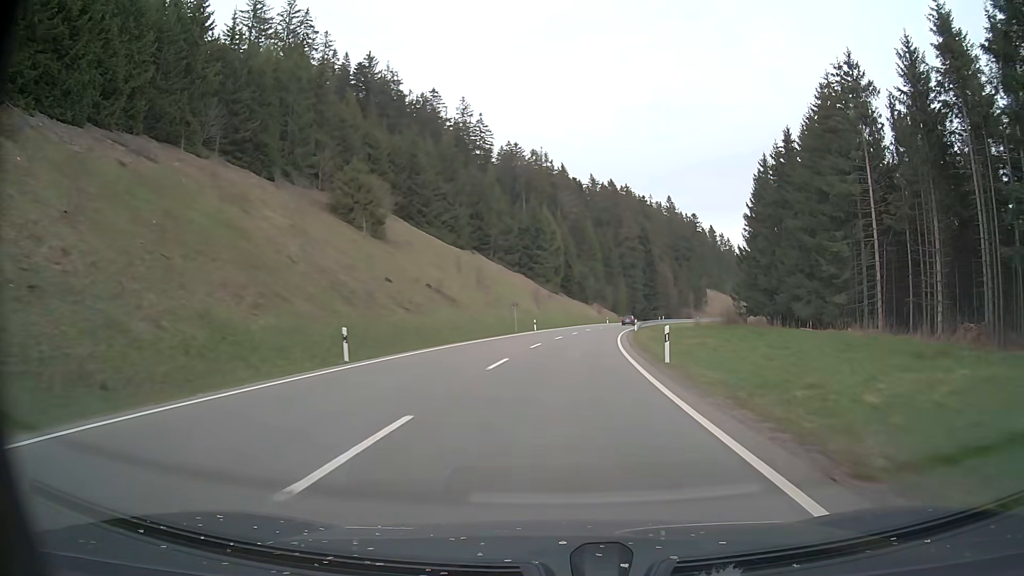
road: primary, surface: asphalt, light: Day
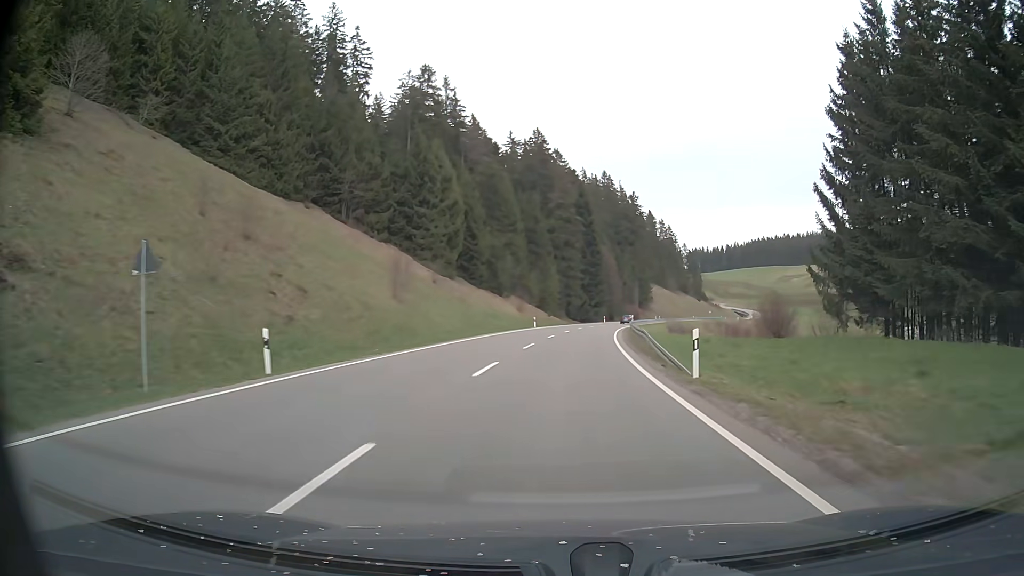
(+3.1, +50.0) m; +7°
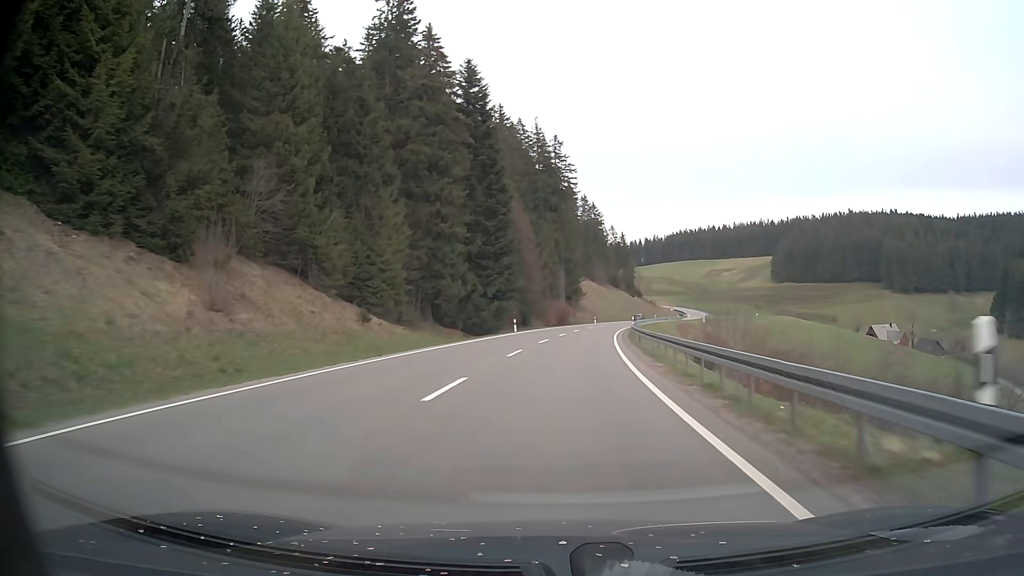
(+4.4, +63.9) m; +8°
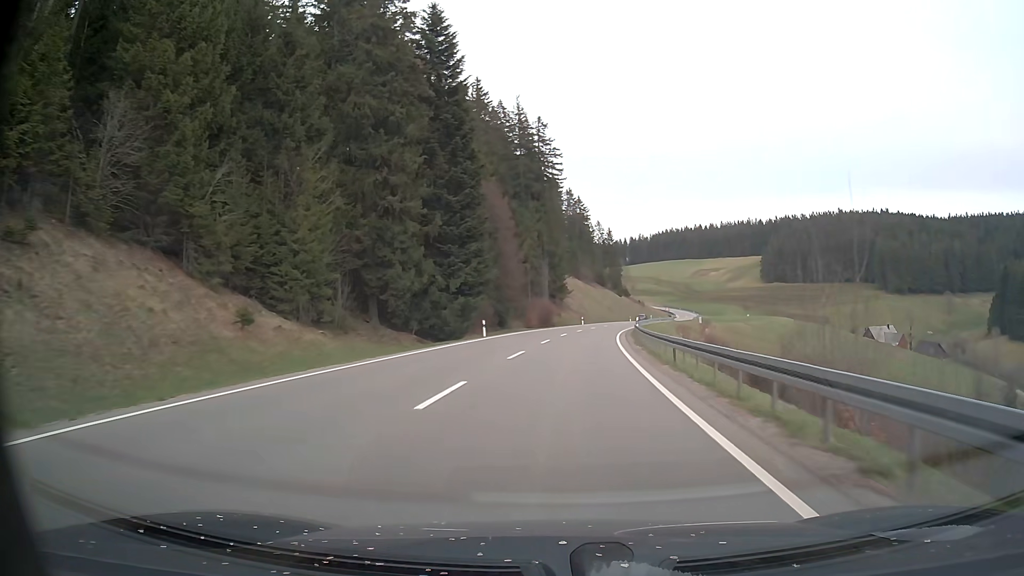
(+0.2, +13.0) m; +2°
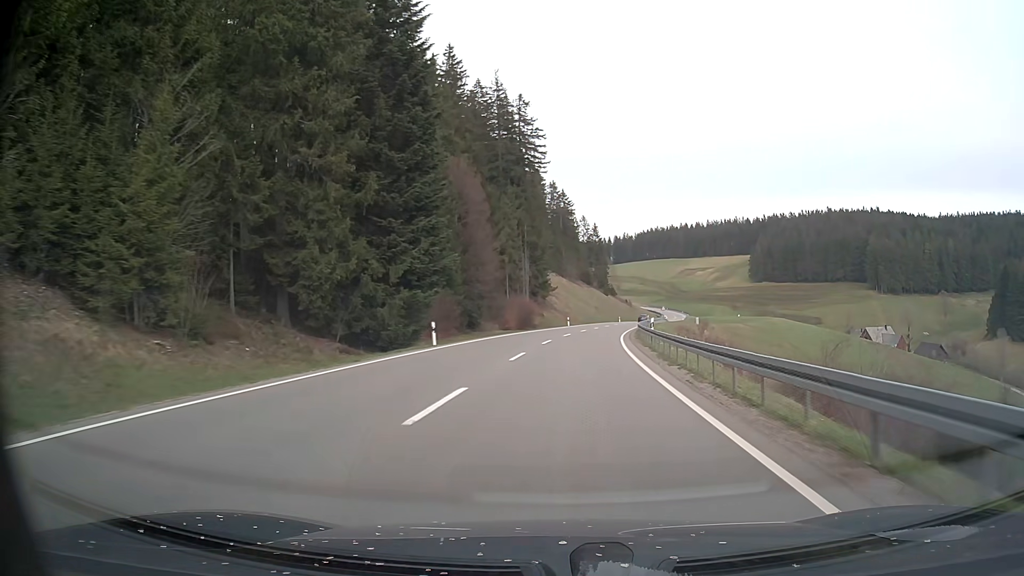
(+0.1, +13.1) m; +1°
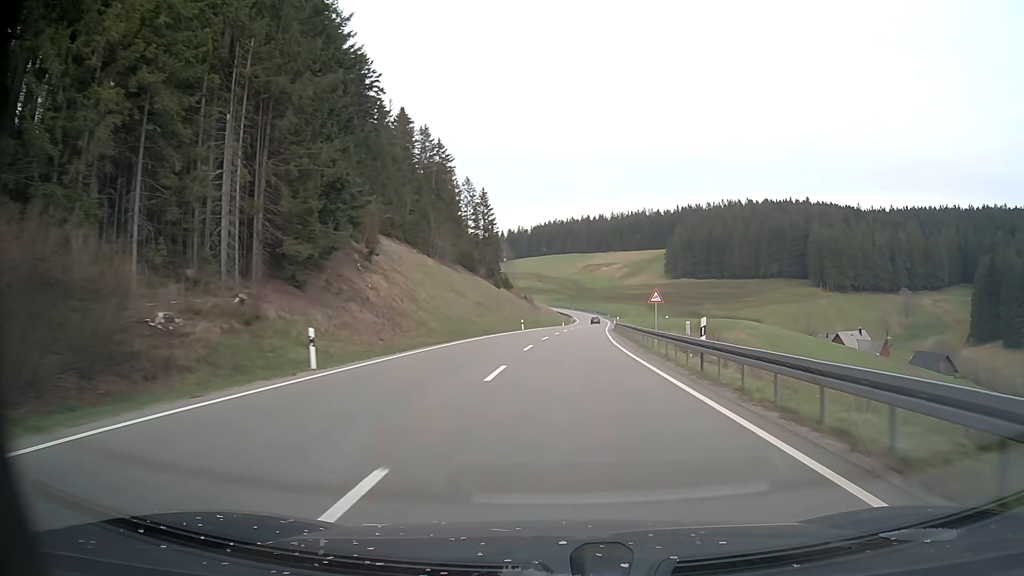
(+5.2, +66.3) m; +9°
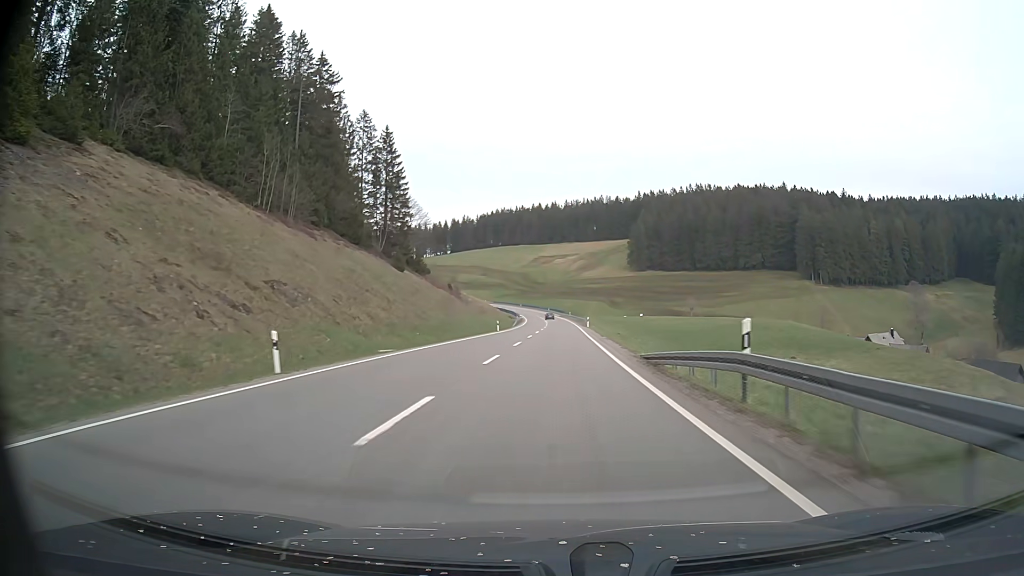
(+2.5, +54.6) m; +4°
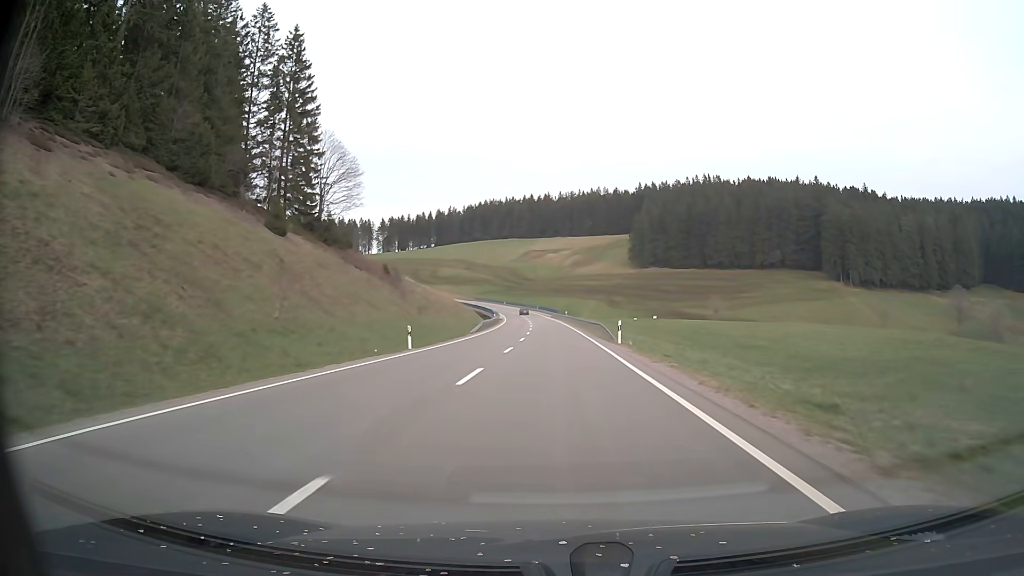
(+0.2, +41.7) m; +1°
(0, +10) (0, +20) (0, +30) (0, +40) (0, +50) (0, +60) (-1, +70) (-1, +80) (-1, +90) (-2, +100) m
